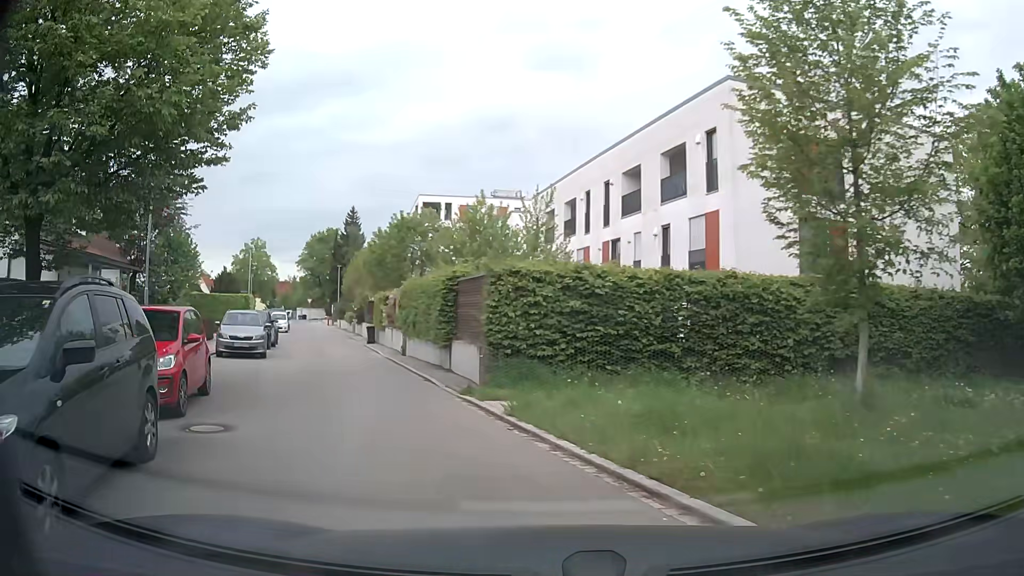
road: residential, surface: asphalt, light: Day
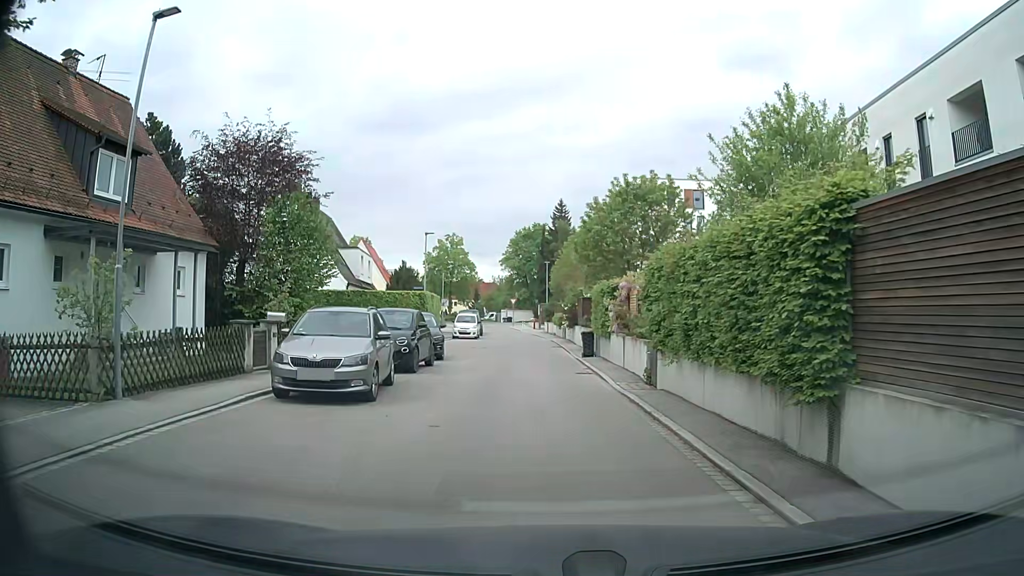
(-2.3, +10.9) m; -17°
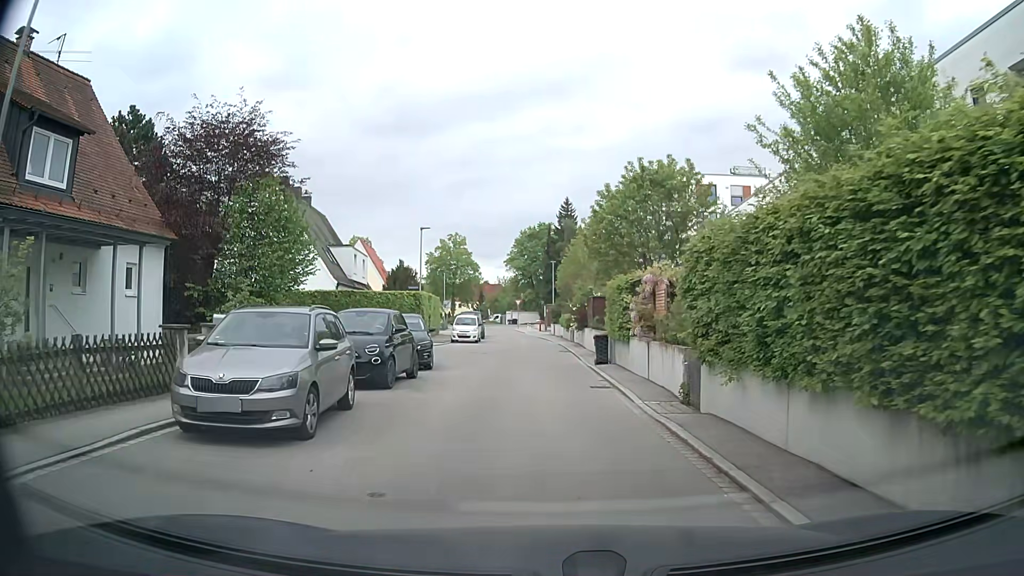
(0.0, +3.3) m; -1°
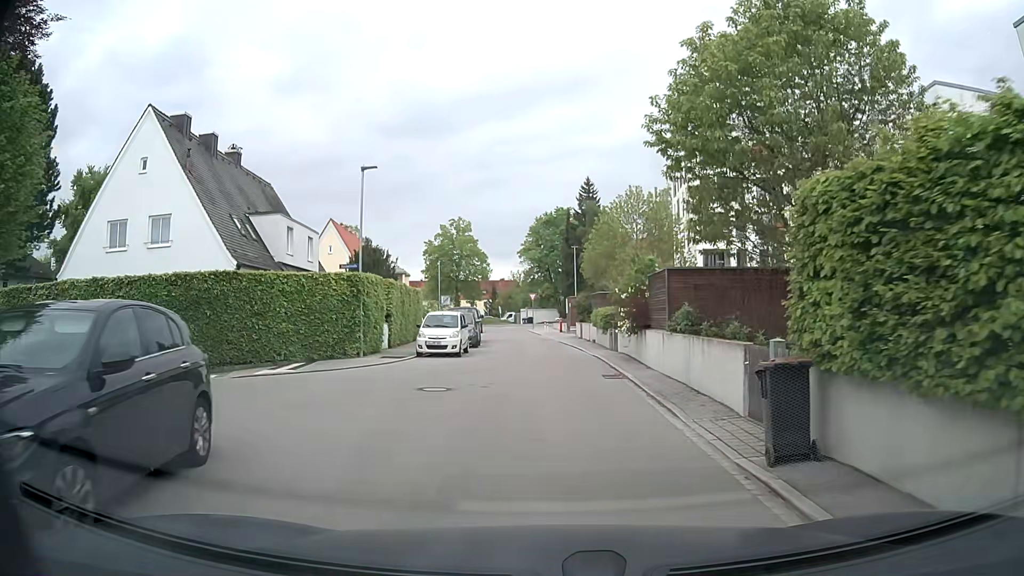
(-0.3, +15.1) m; -2°
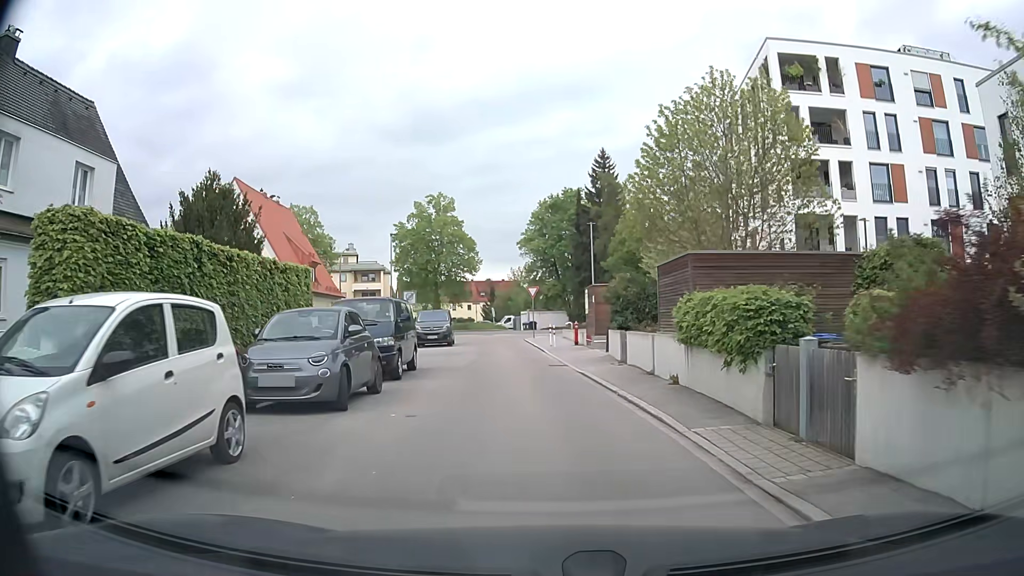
(0.0, +19.5) m; 0°
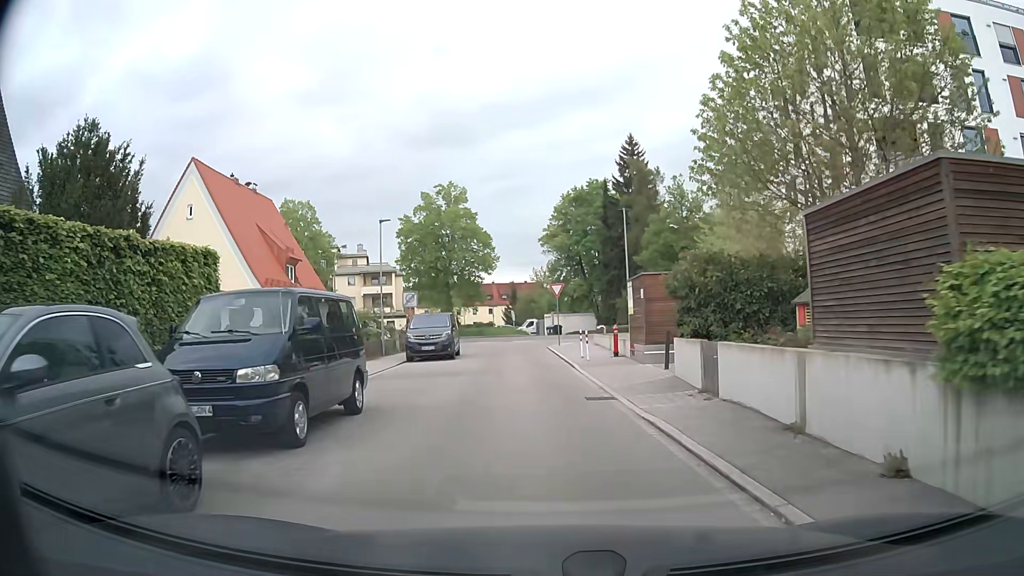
(-0.2, +7.5) m; -2°
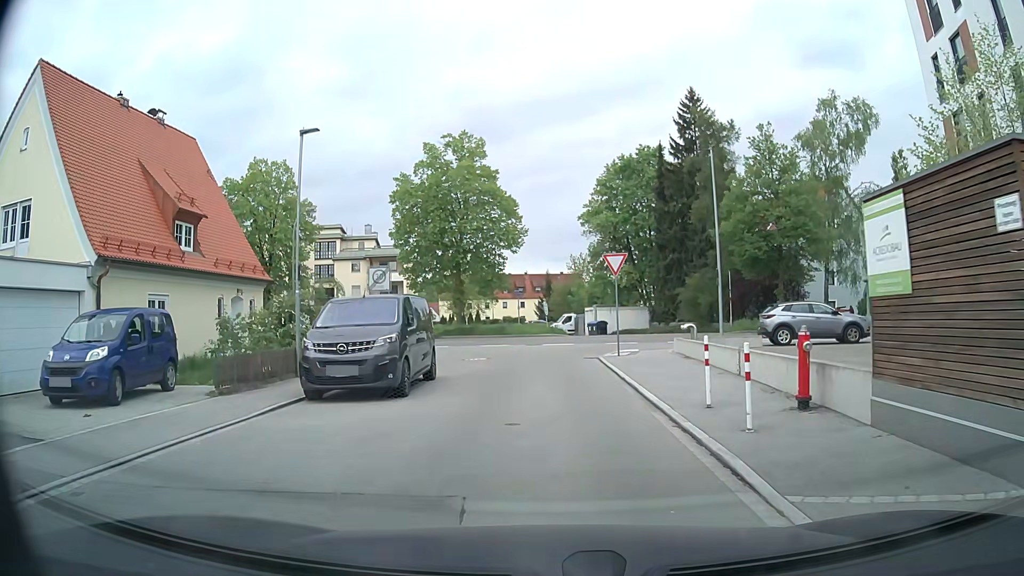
(-0.5, +14.6) m; -4°
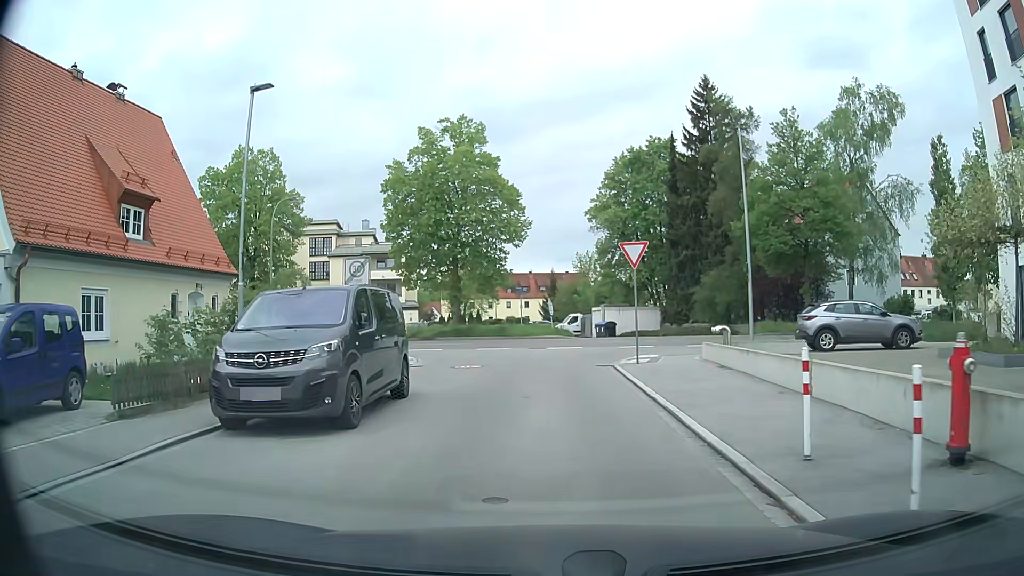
(0.0, +3.6) m; 0°
(0, +10) (0, +20) (+1, +30) (-6, +37) (-16, +39) (-25, +41) (-35, +43) (-45, +44) (-55, +46) (-65, +48) m
